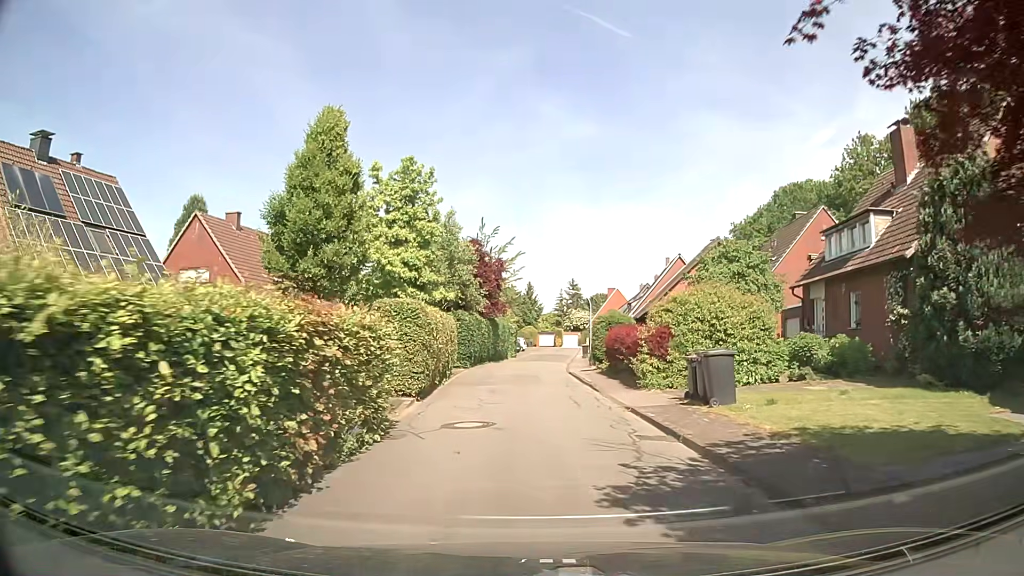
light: Day
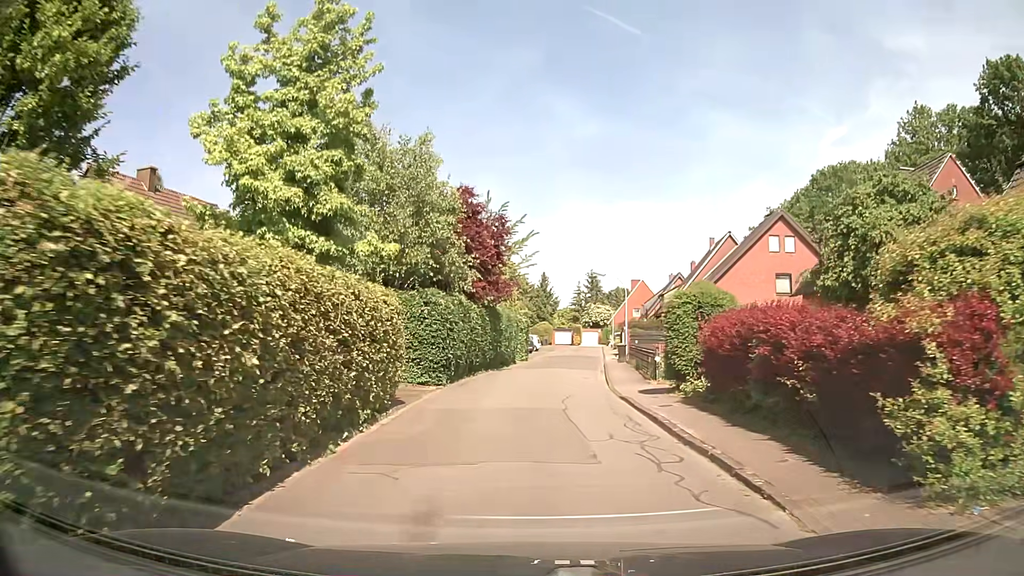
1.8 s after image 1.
(-0.2, +12.7) m; 0°
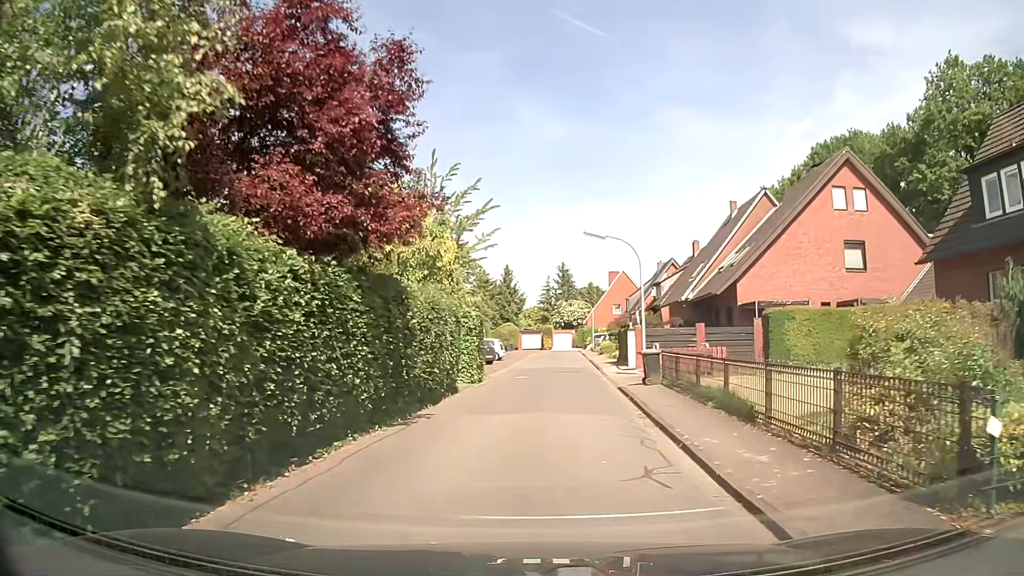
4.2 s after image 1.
(-0.1, +15.3) m; +1°
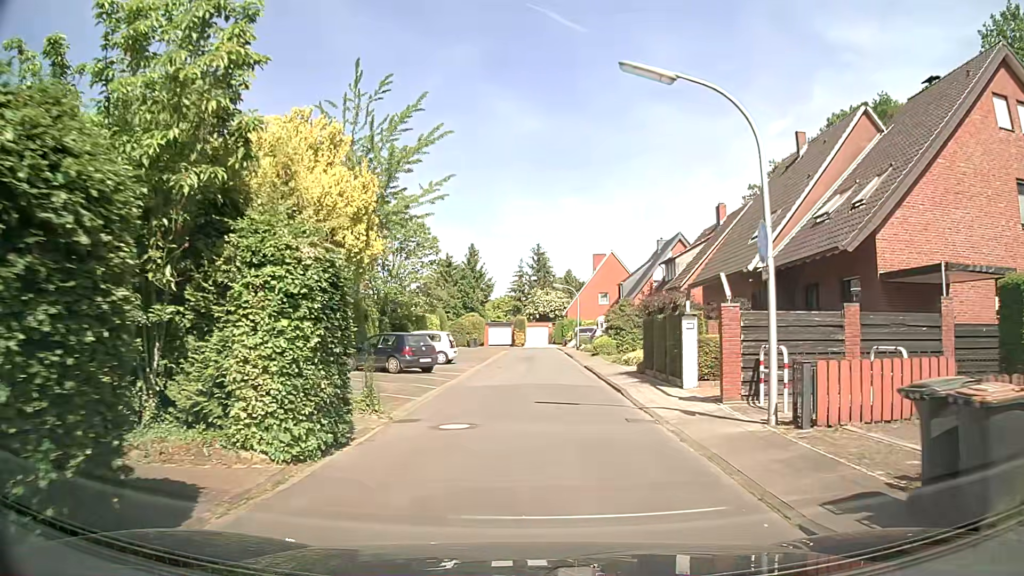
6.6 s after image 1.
(+0.3, +14.9) m; +1°
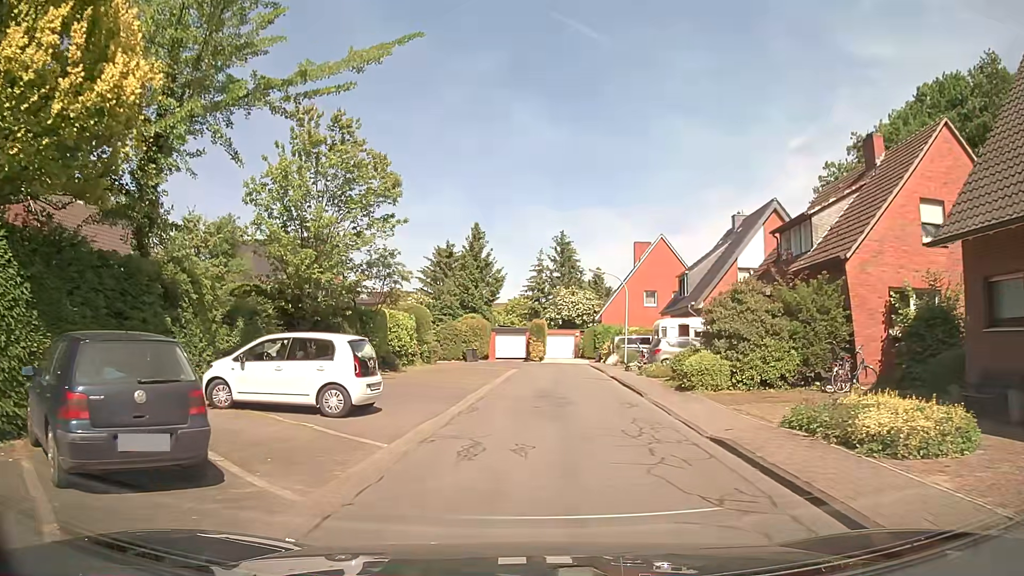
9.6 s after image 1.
(+0.2, +18.3) m; -2°
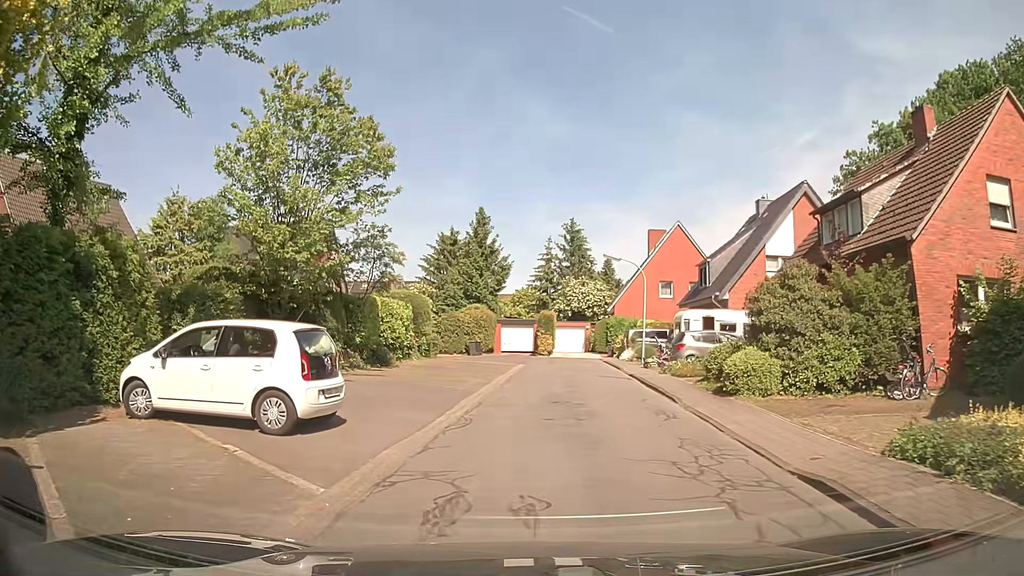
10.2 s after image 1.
(0.0, +3.2) m; +1°
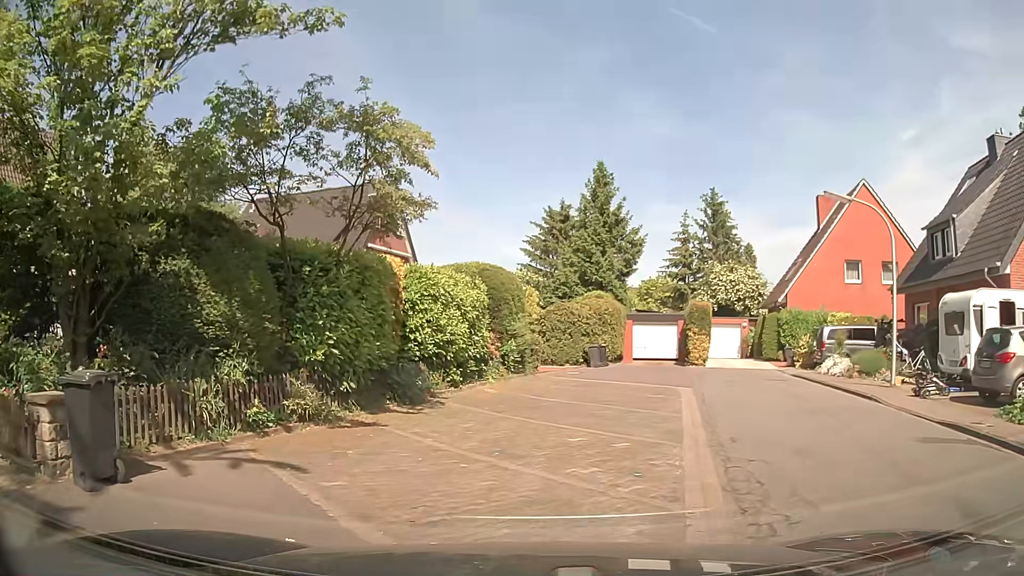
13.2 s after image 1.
(-1.2, +14.2) m; -10°
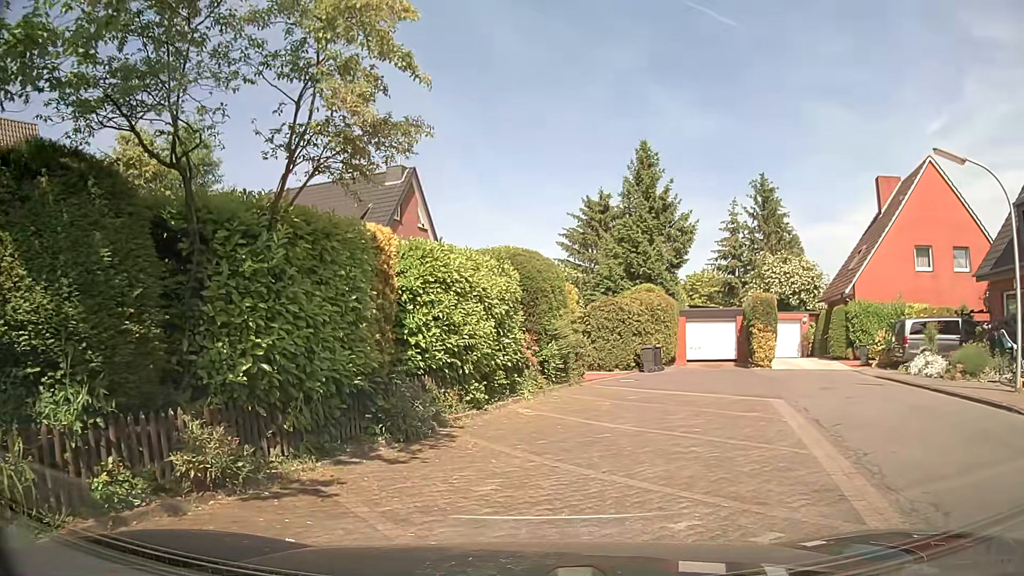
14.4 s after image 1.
(-0.1, +4.0) m; -2°
